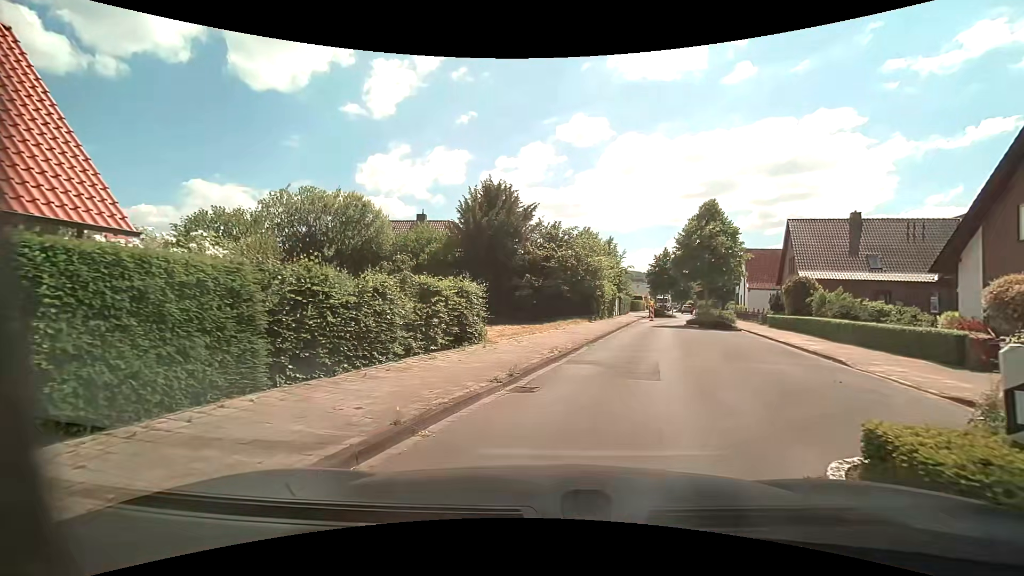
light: Day
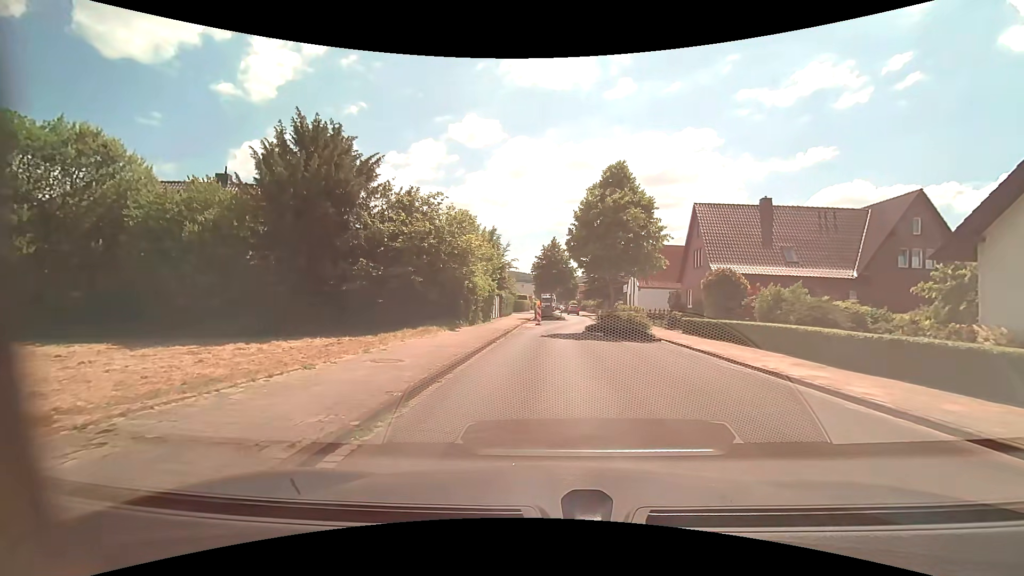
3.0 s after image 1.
(+1.9, +11.1) m; +13°
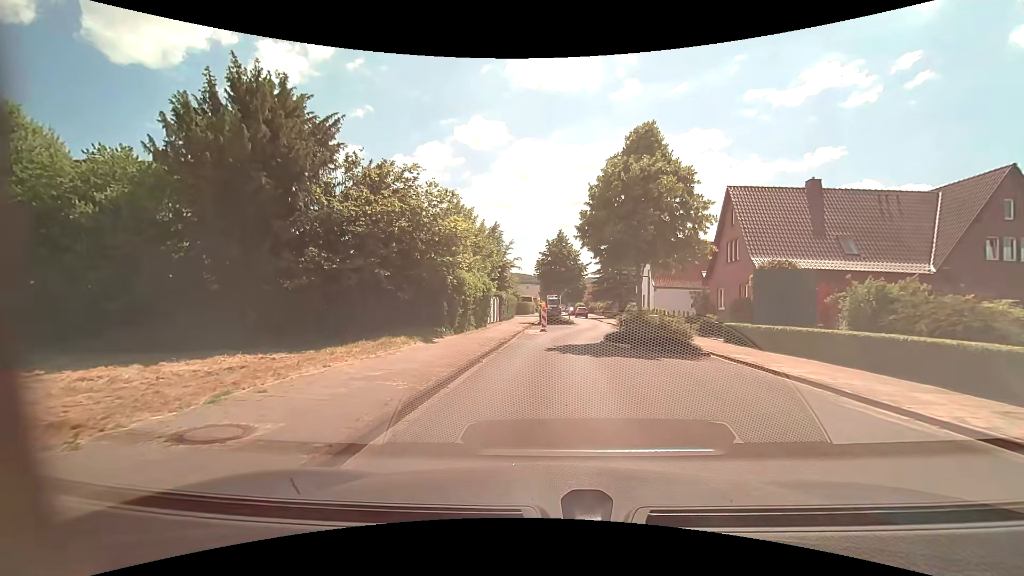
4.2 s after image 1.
(0.0, +5.7) m; -1°
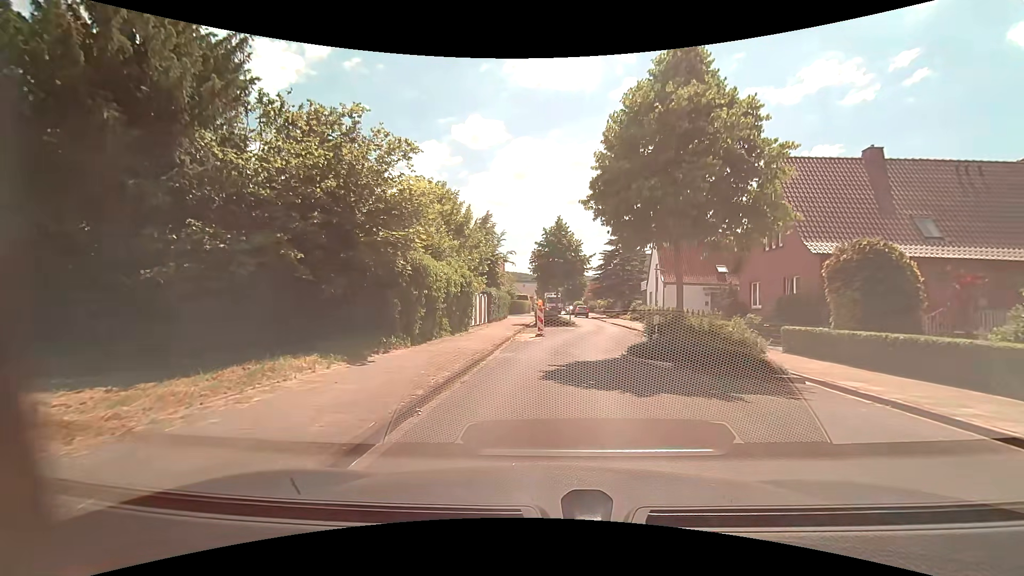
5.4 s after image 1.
(+0.1, +6.0) m; +1°
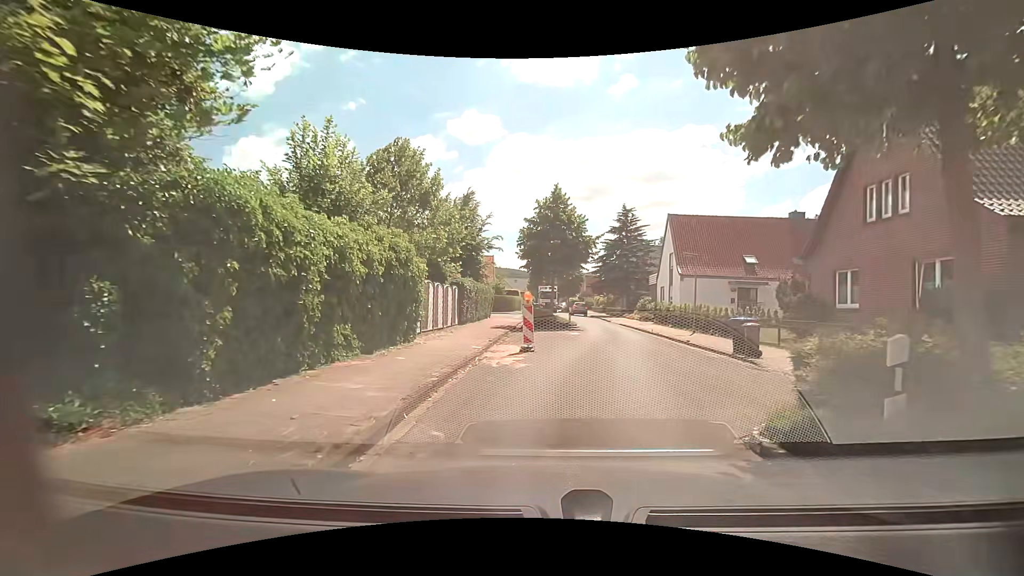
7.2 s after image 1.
(0.0, +8.8) m; +1°
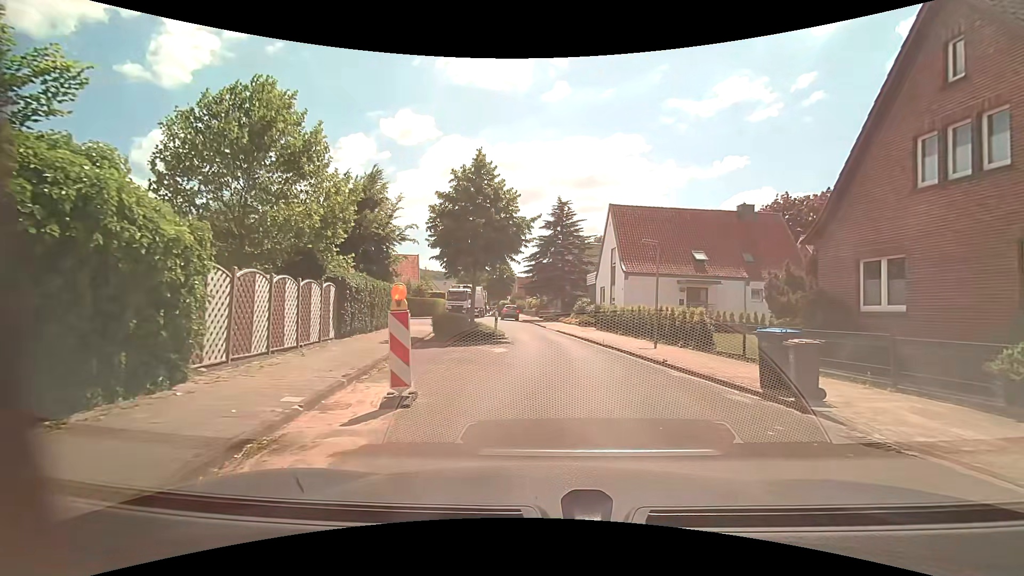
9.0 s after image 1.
(+0.3, +6.8) m; +6°
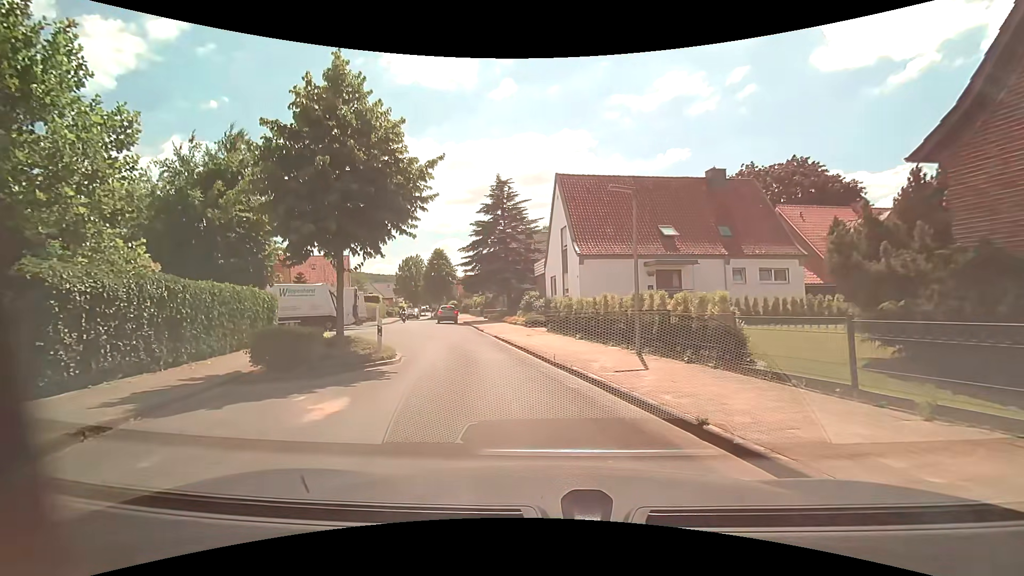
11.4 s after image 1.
(+1.2, +8.2) m; +7°
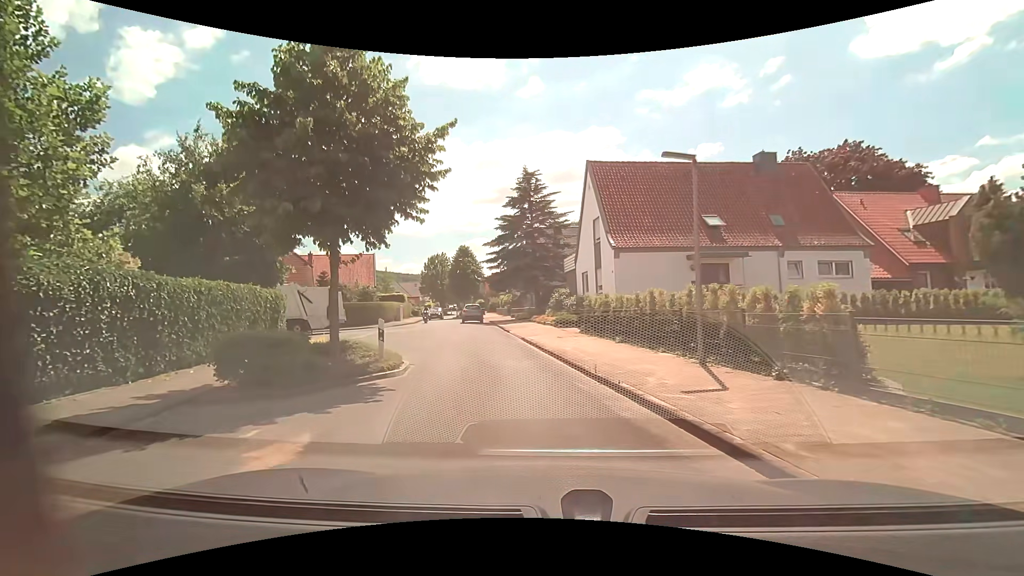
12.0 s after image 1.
(-0.1, +2.4) m; -3°
